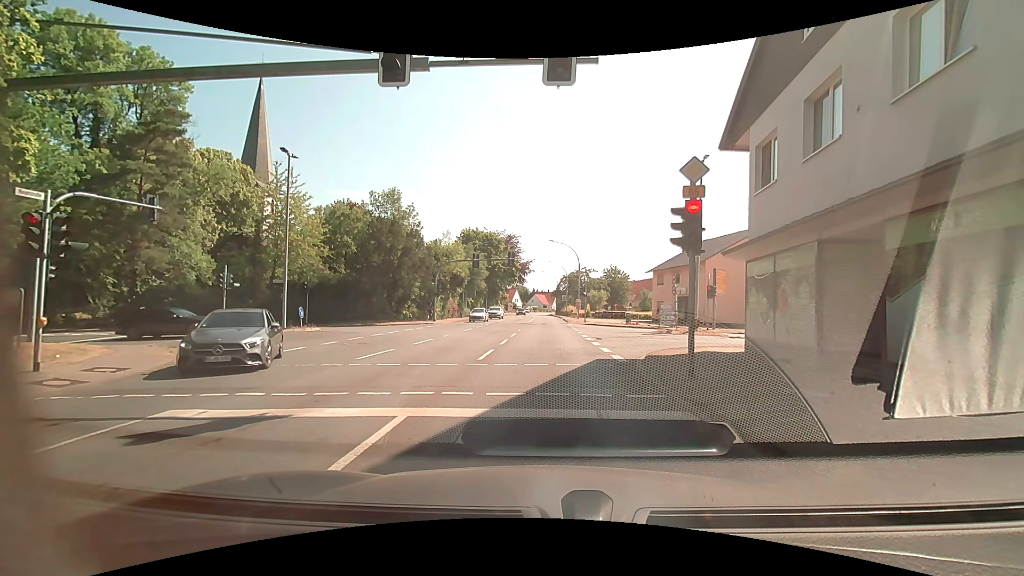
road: primary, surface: asphalt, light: Day
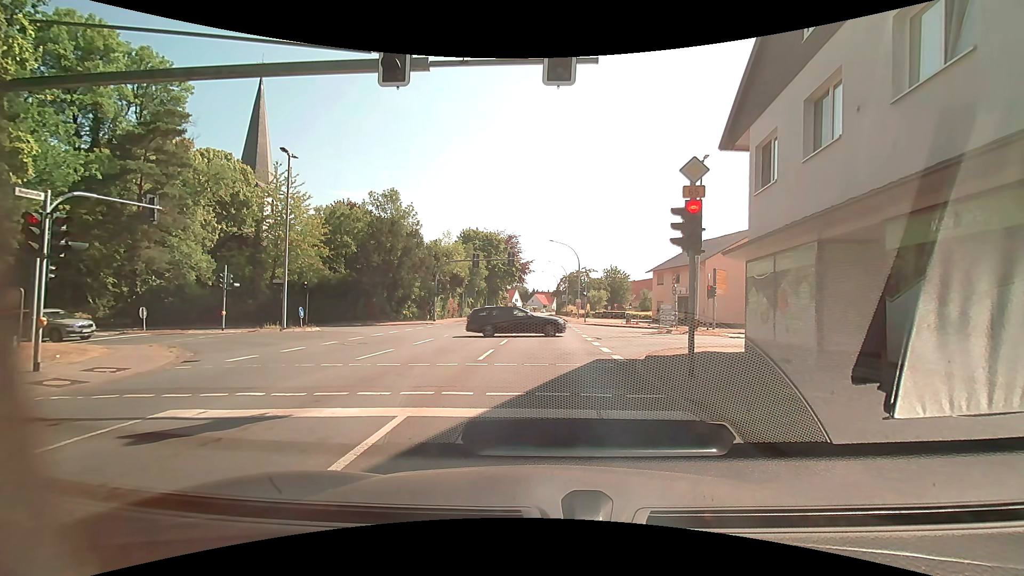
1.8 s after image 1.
(0.0, 0.0) m; 0°
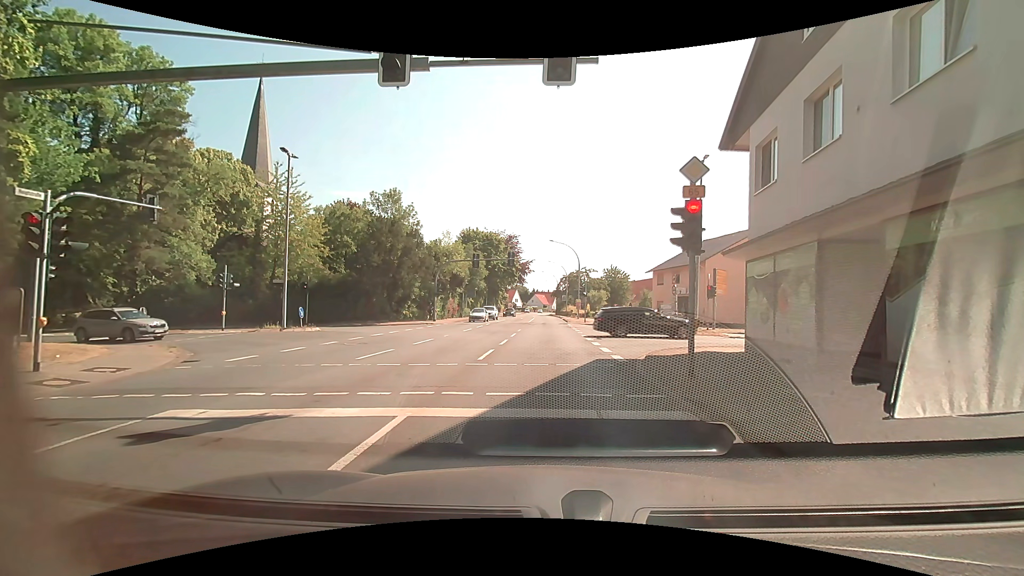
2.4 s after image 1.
(0.0, 0.0) m; 0°
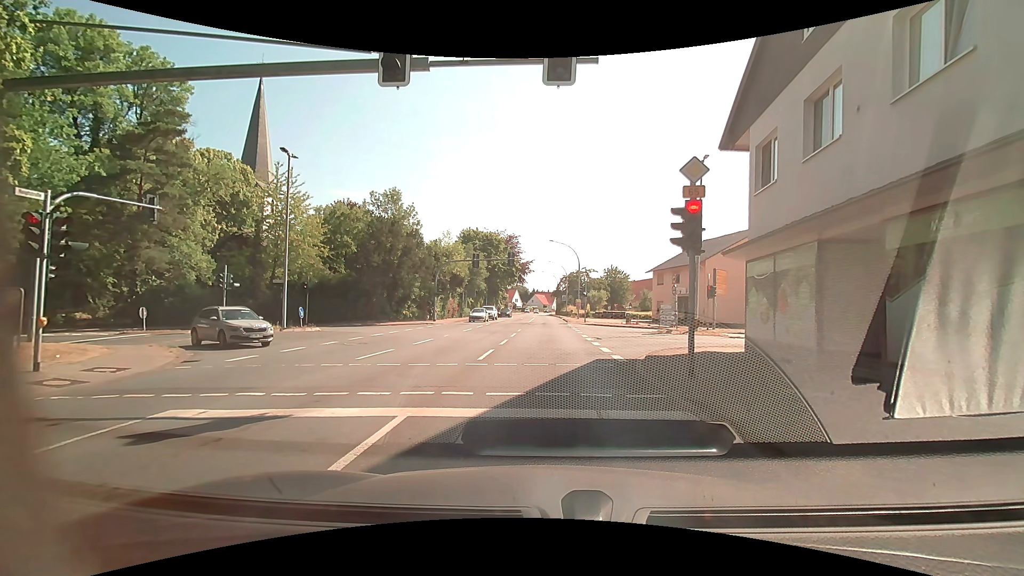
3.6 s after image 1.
(0.0, 0.0) m; 0°
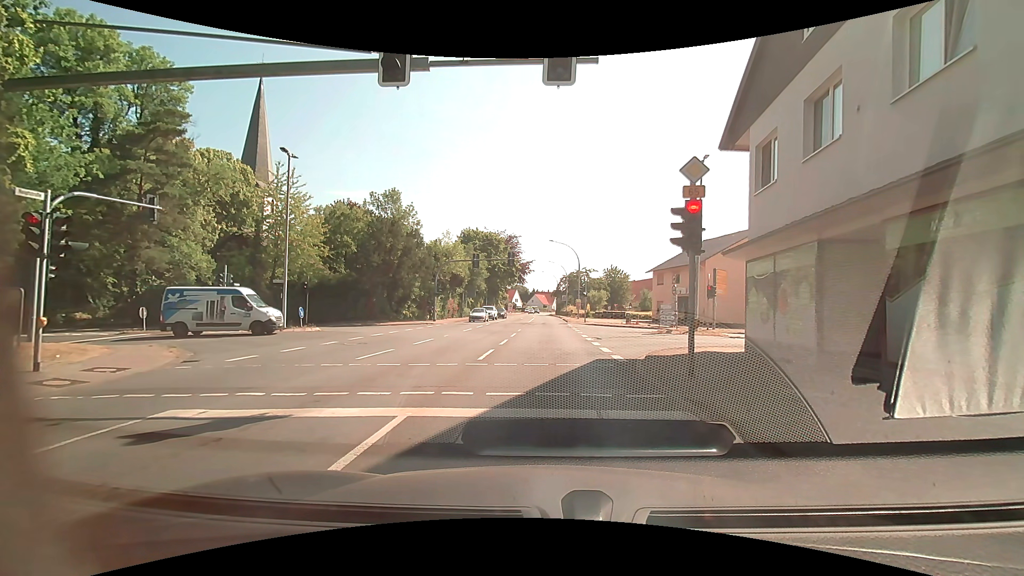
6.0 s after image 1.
(0.0, 0.0) m; 0°
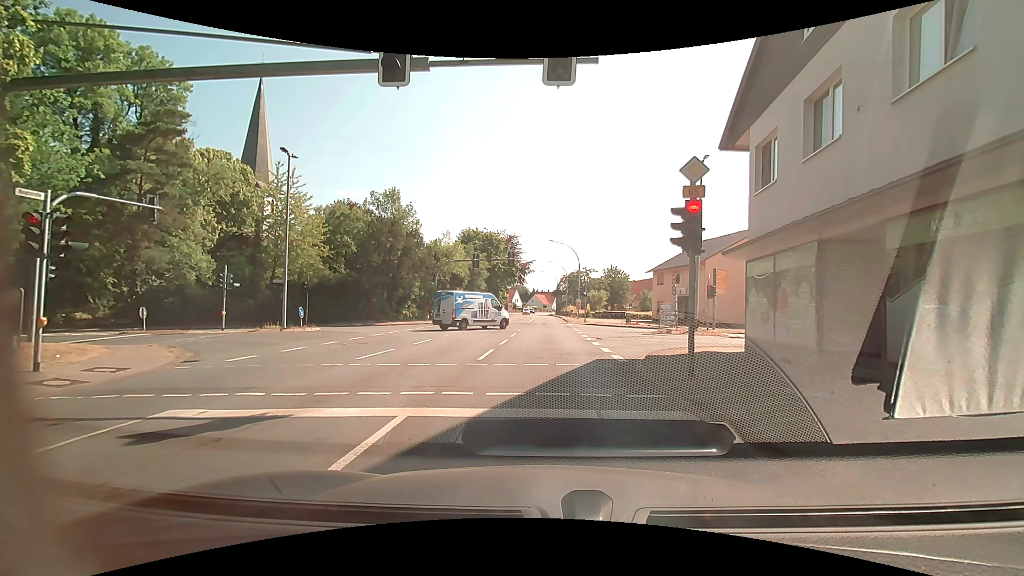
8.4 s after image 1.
(0.0, 0.0) m; 0°
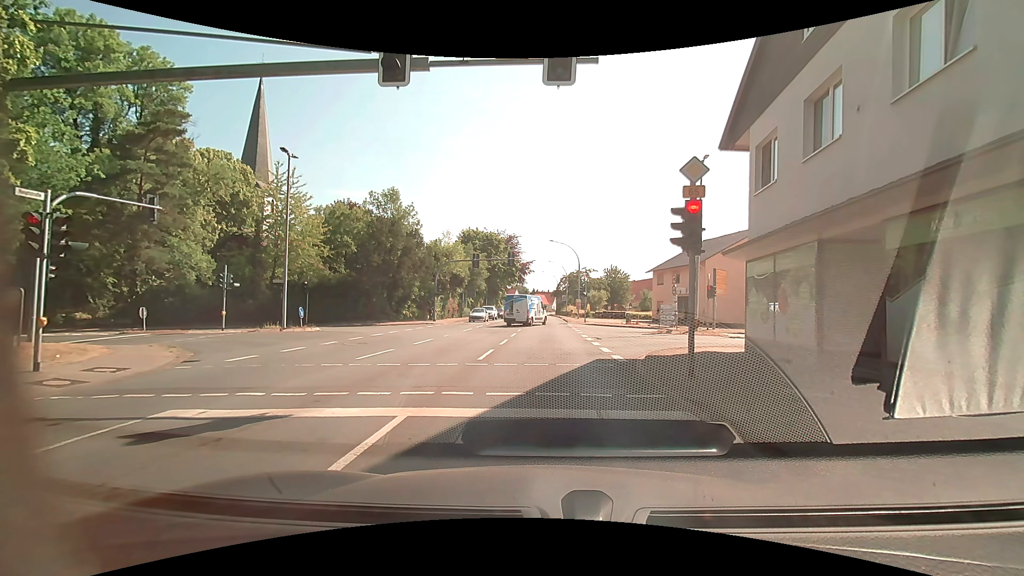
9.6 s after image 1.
(0.0, 0.0) m; 0°
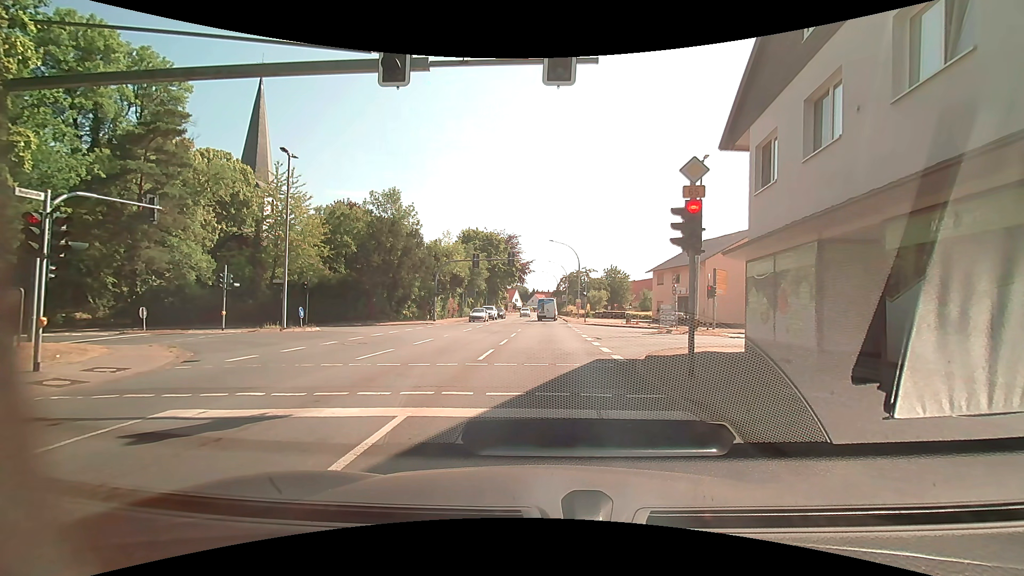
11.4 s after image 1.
(0.0, 0.0) m; 0°
